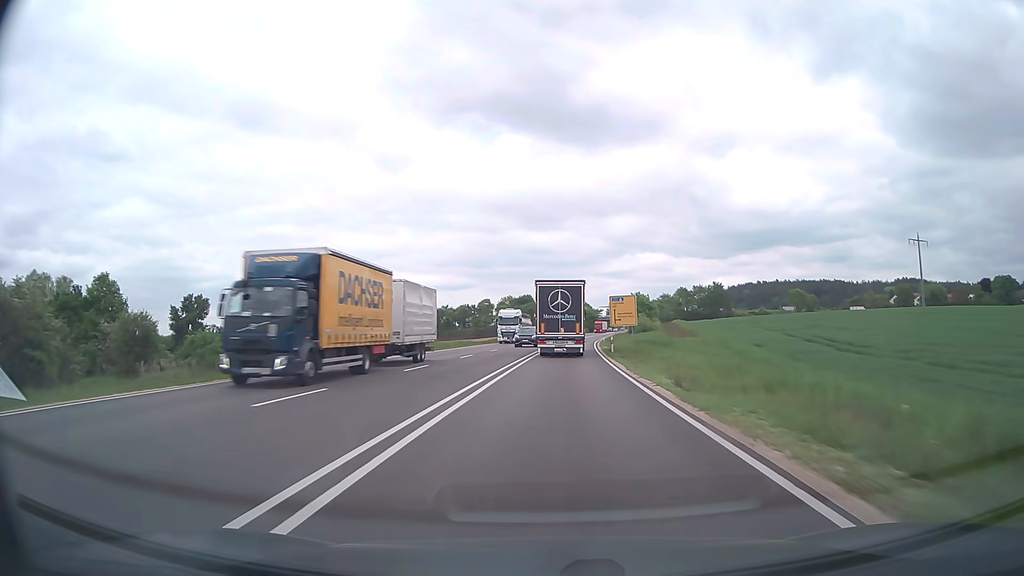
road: trunk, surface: asphalt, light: Day
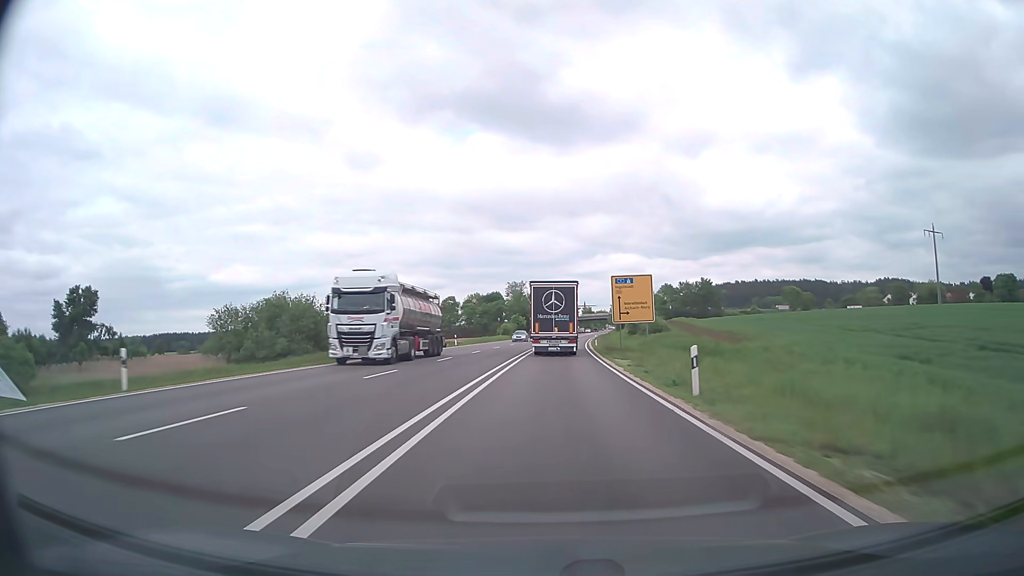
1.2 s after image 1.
(+0.5, +28.4) m; +2°
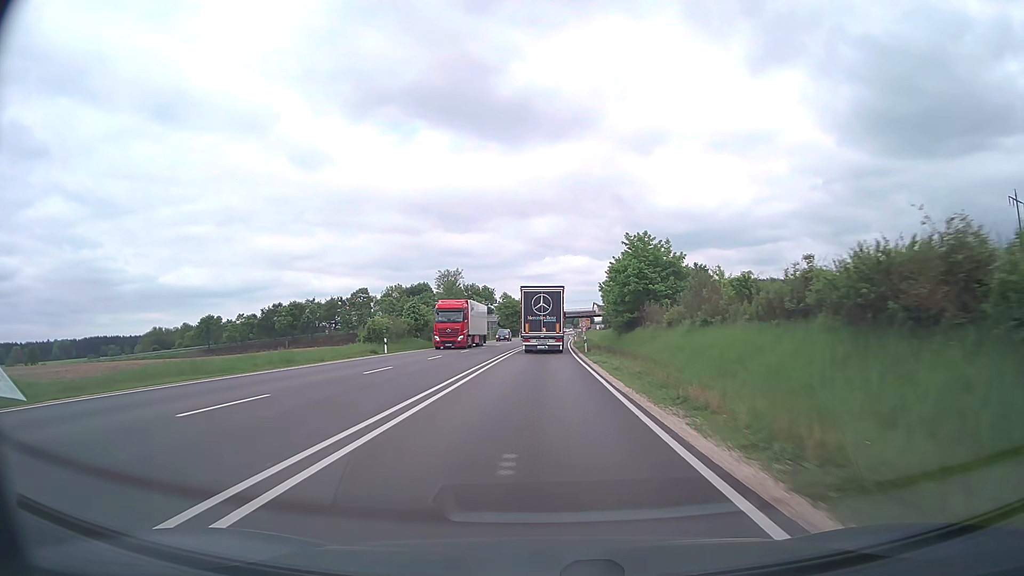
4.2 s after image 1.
(+2.6, +68.9) m; +4°
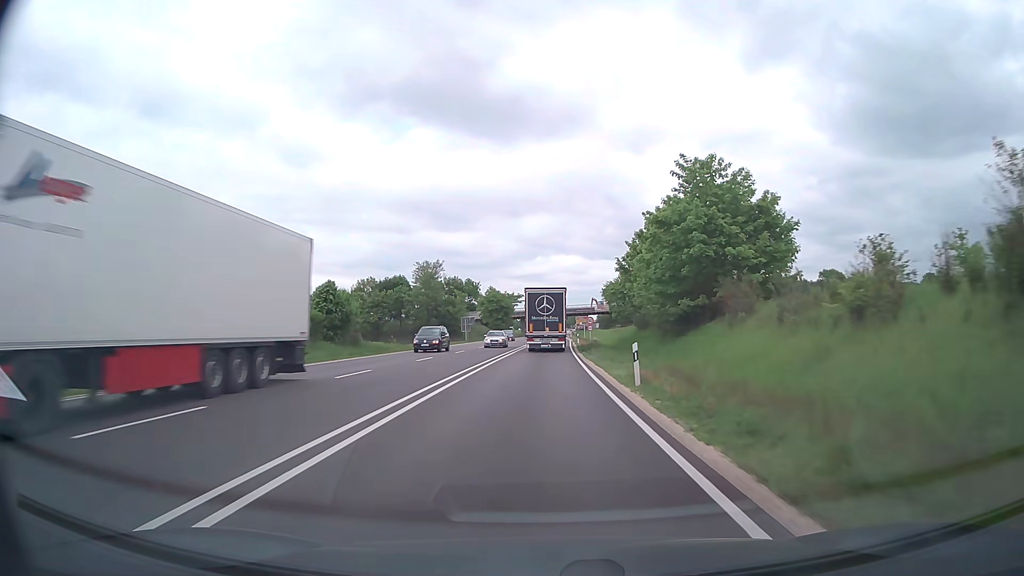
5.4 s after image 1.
(+0.2, +26.7) m; +1°
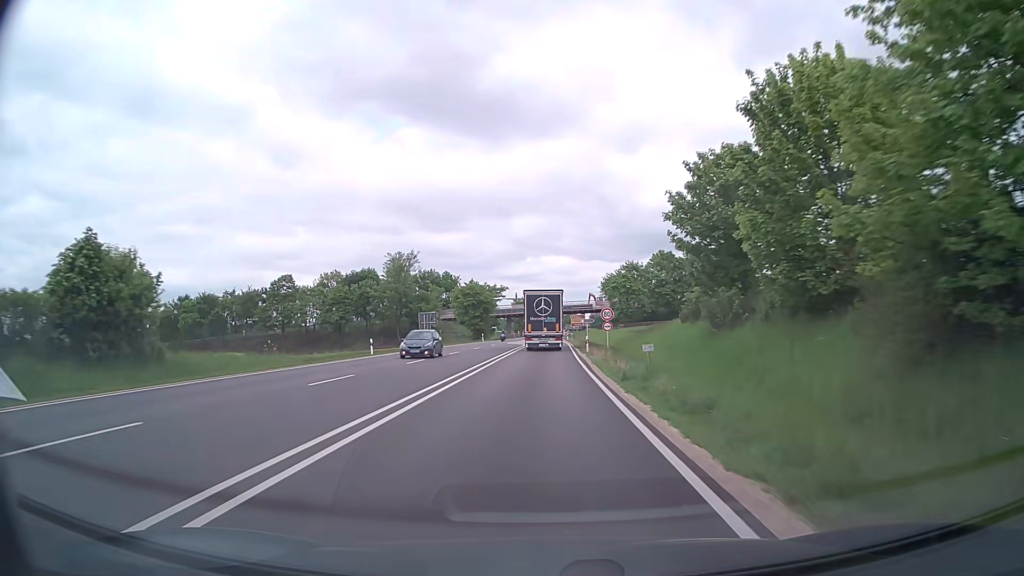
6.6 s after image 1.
(+0.2, +26.1) m; +1°
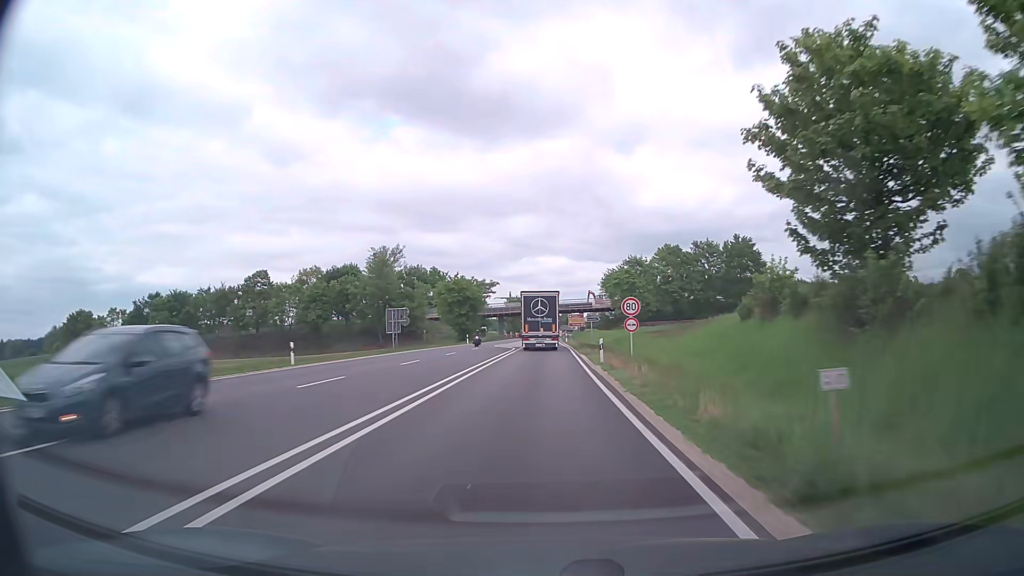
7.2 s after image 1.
(0.0, +12.8) m; 0°
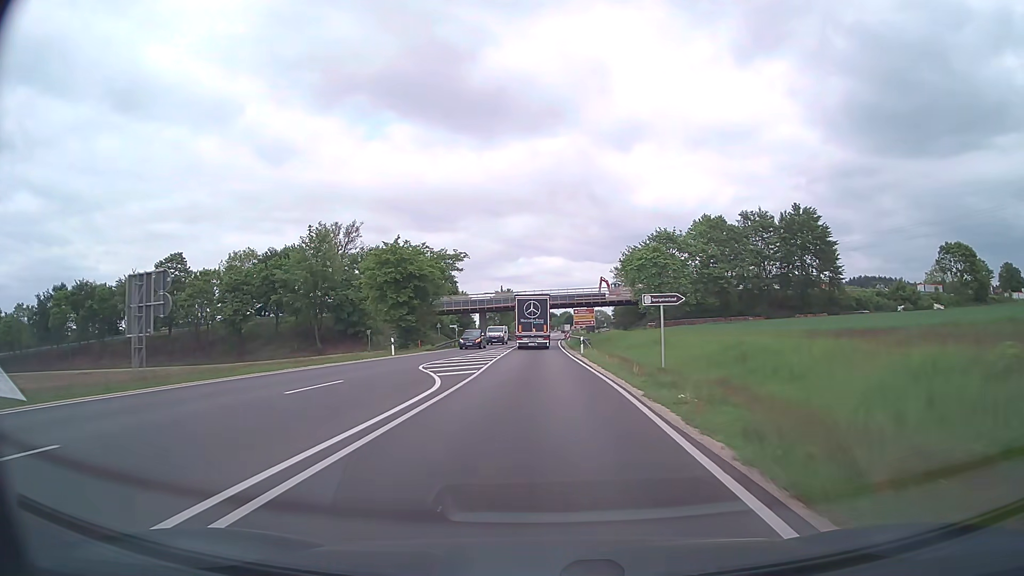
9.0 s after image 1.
(+0.2, +37.5) m; 0°
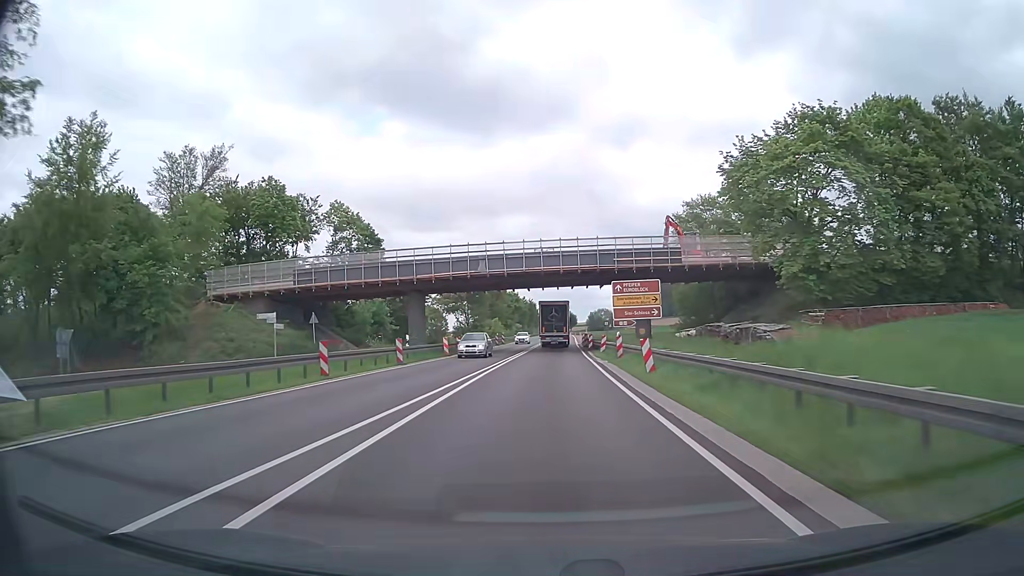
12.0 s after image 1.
(-0.4, +58.0) m; 0°
(0, +10) (0, +20) (0, +30) (+1, +40) (+1, +50) (+1, +60) (+2, +70) (+2, +80) (+3, +90) (+4, +100) m
